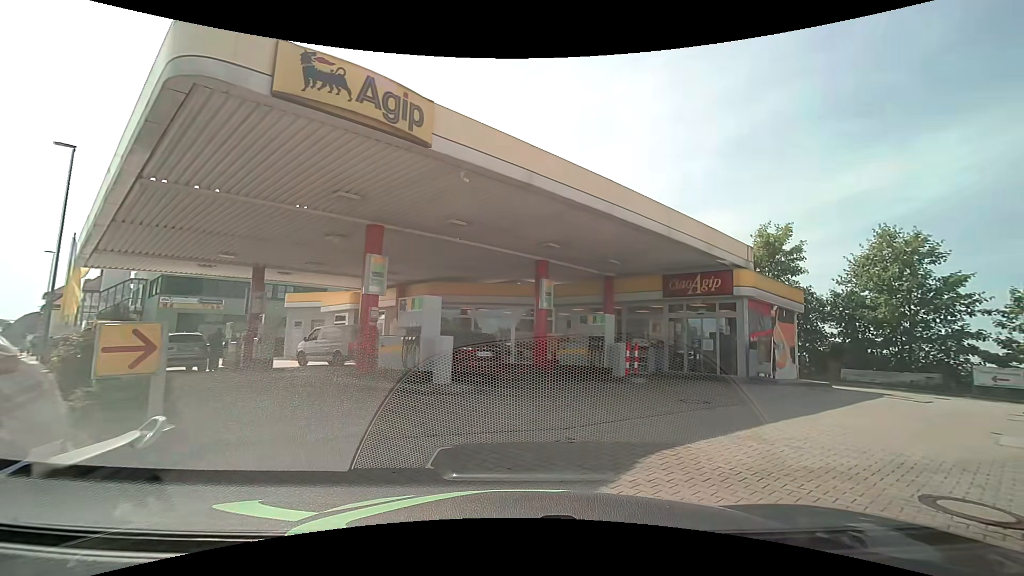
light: Day
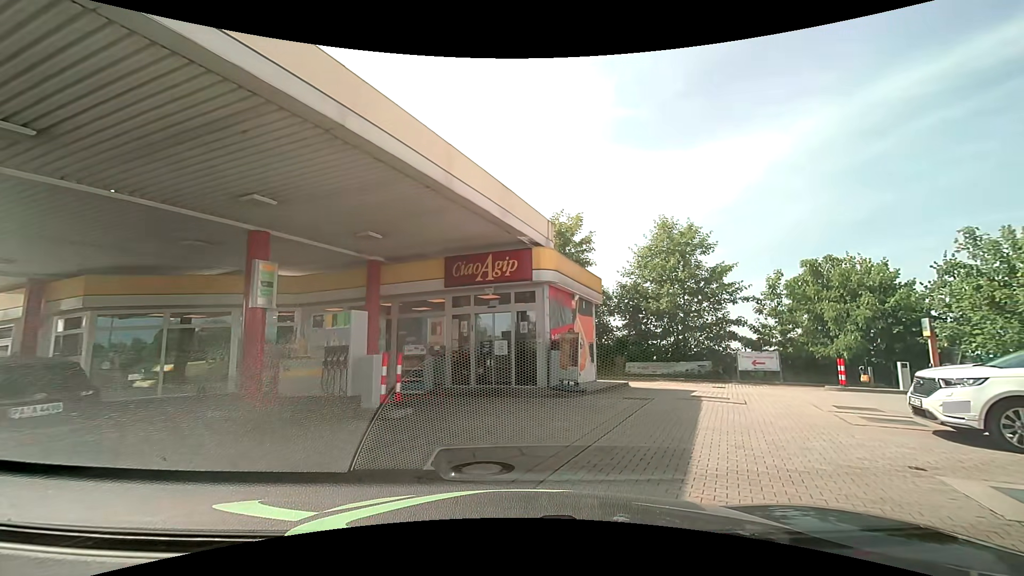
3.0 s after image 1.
(+1.1, +5.9) m; +24°
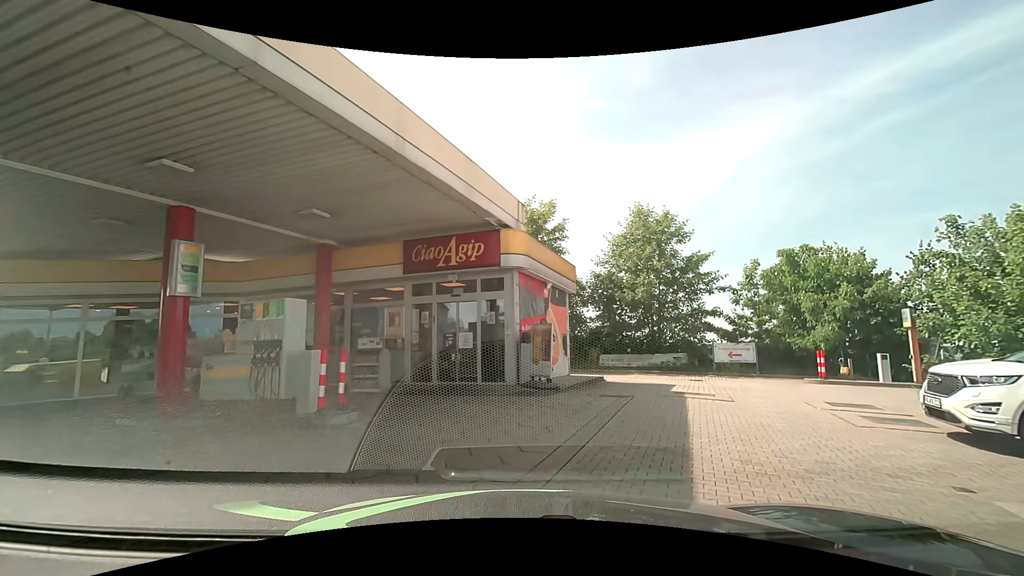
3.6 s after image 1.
(0.0, +1.4) m; +3°
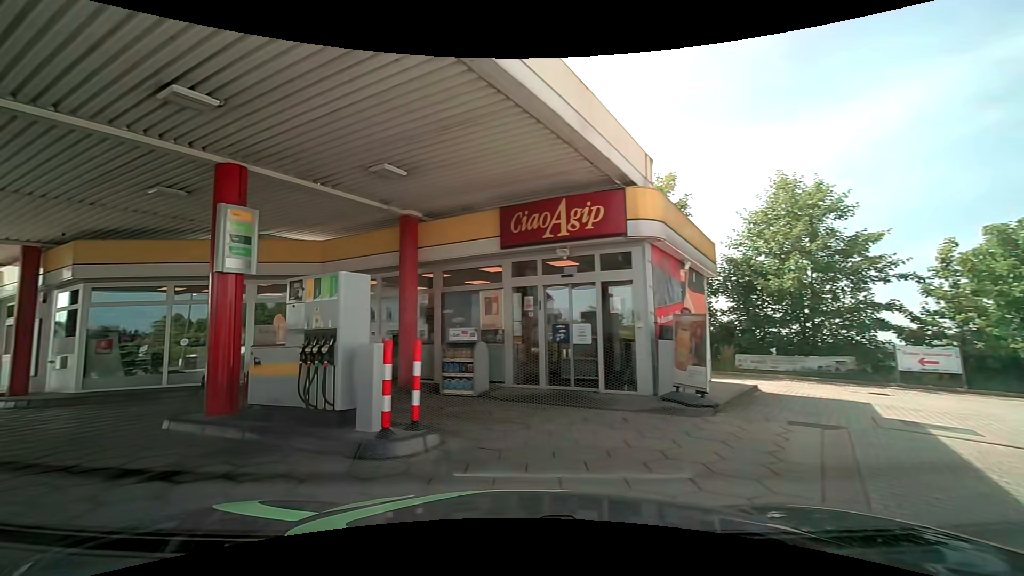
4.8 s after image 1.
(-0.2, +3.0) m; -12°
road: service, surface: paving_stones
